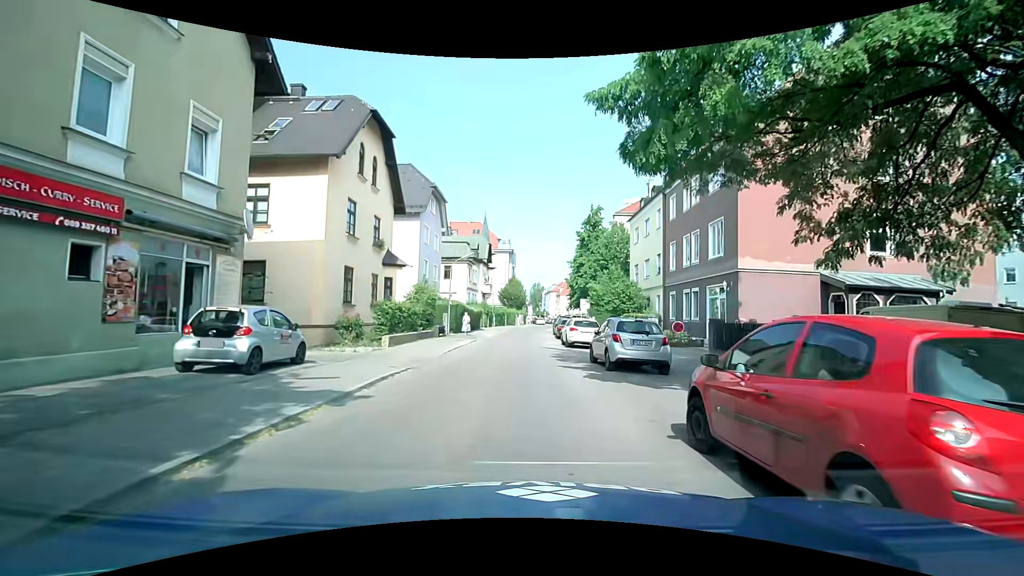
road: residential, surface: asphalt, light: Day
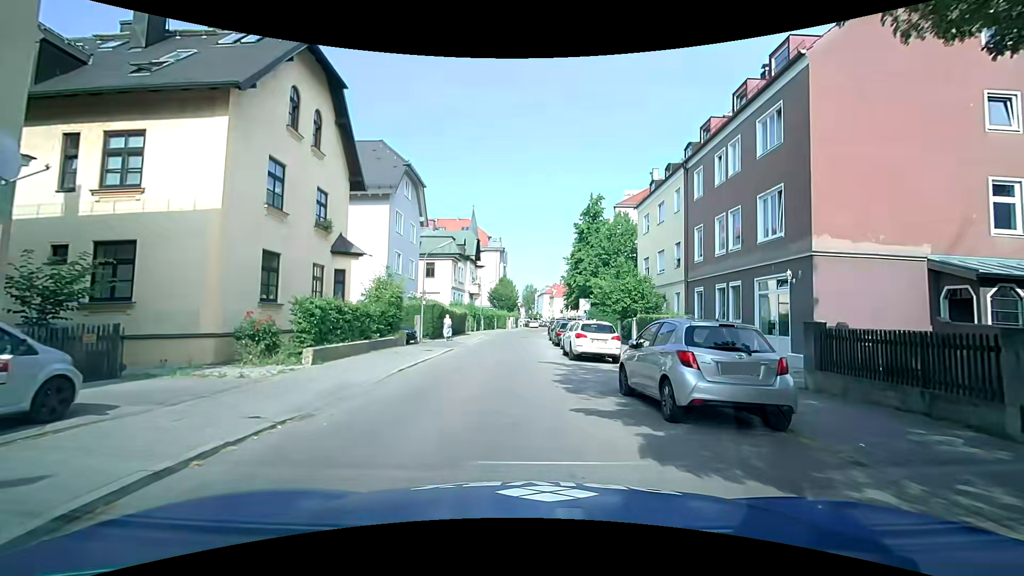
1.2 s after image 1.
(0.0, +6.6) m; -1°
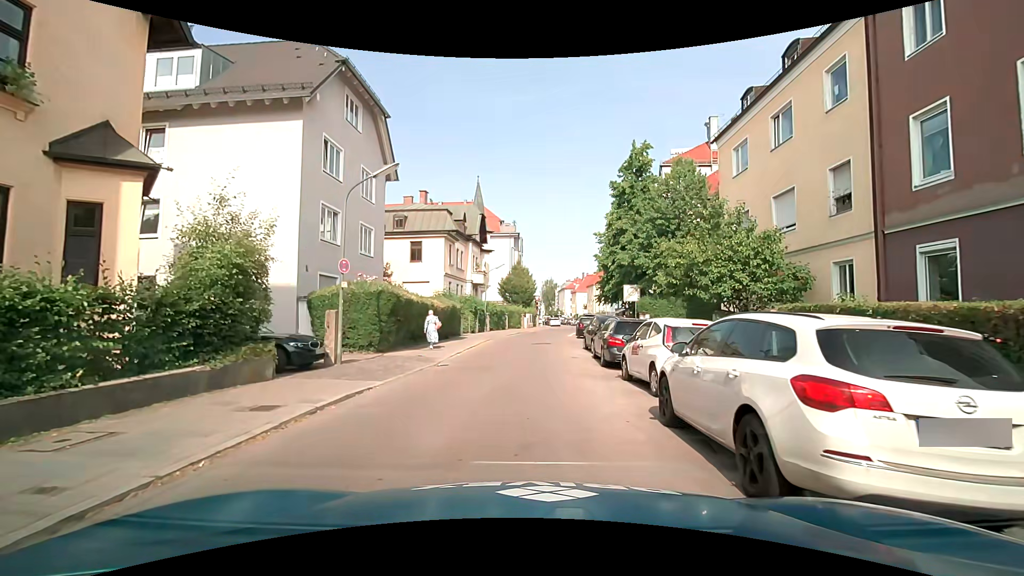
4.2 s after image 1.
(+0.4, +14.1) m; 0°
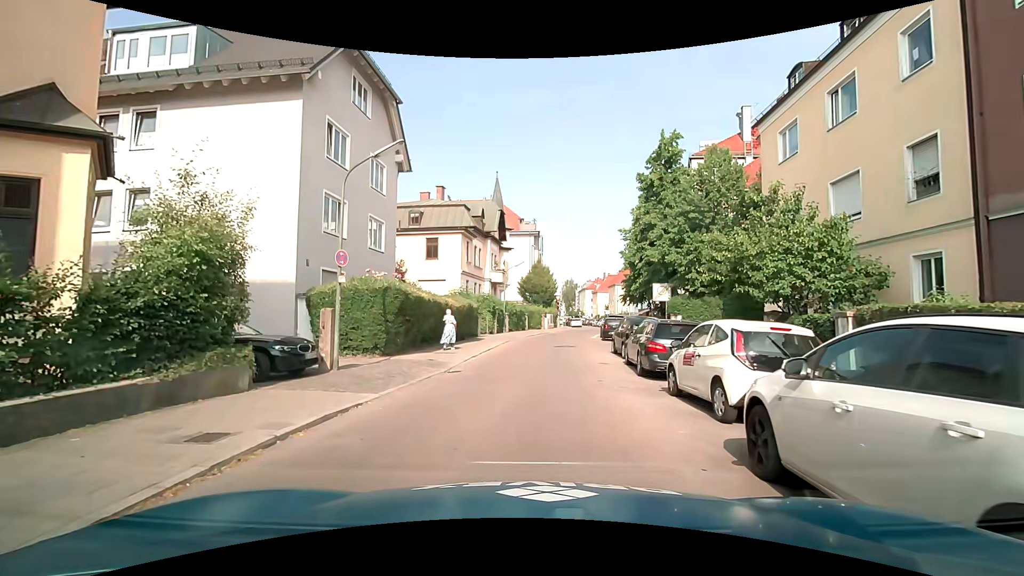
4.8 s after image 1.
(0.0, +1.9) m; -4°
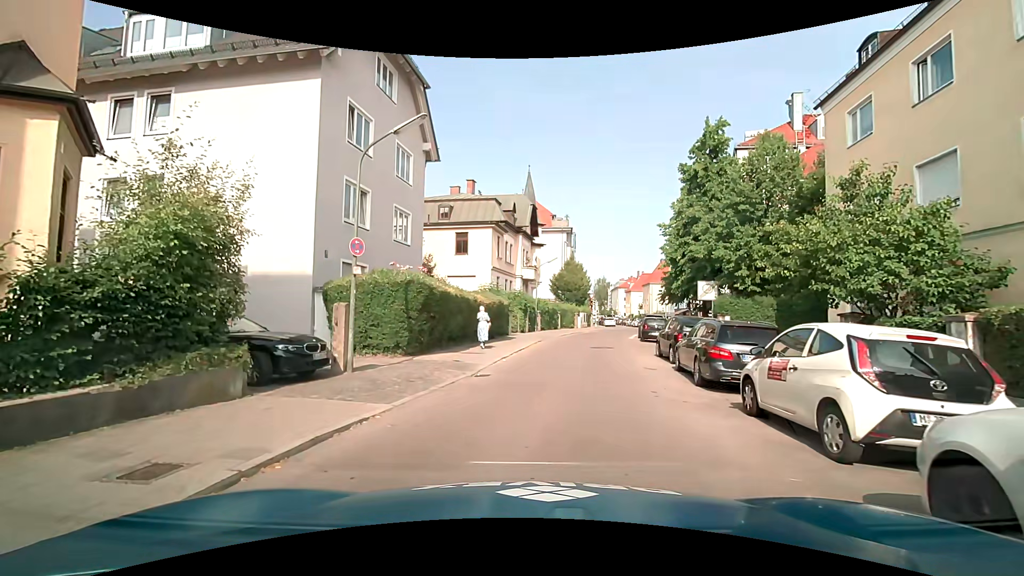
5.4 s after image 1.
(0.0, +1.5) m; -2°
